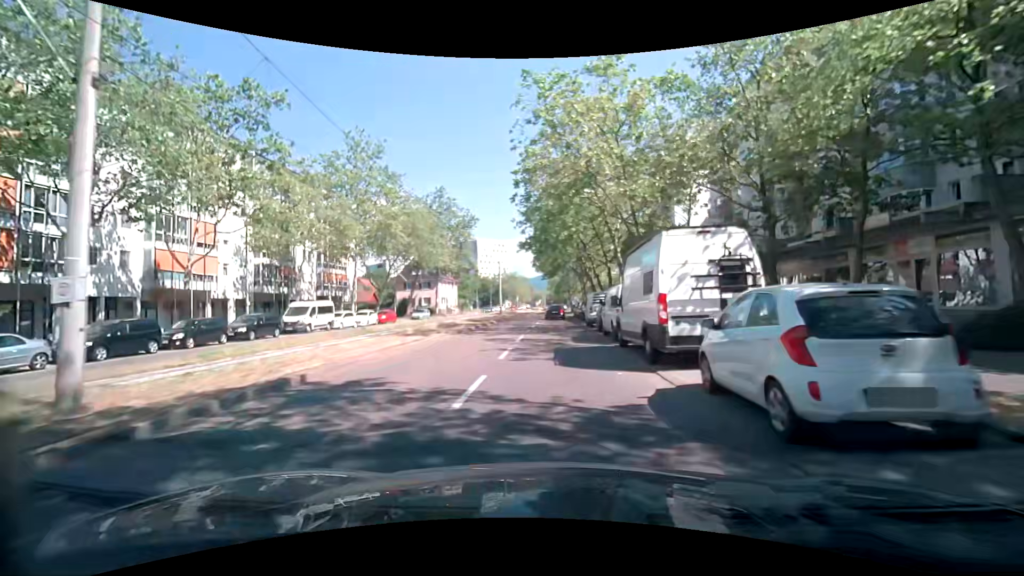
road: tertiary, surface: asphalt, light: Day
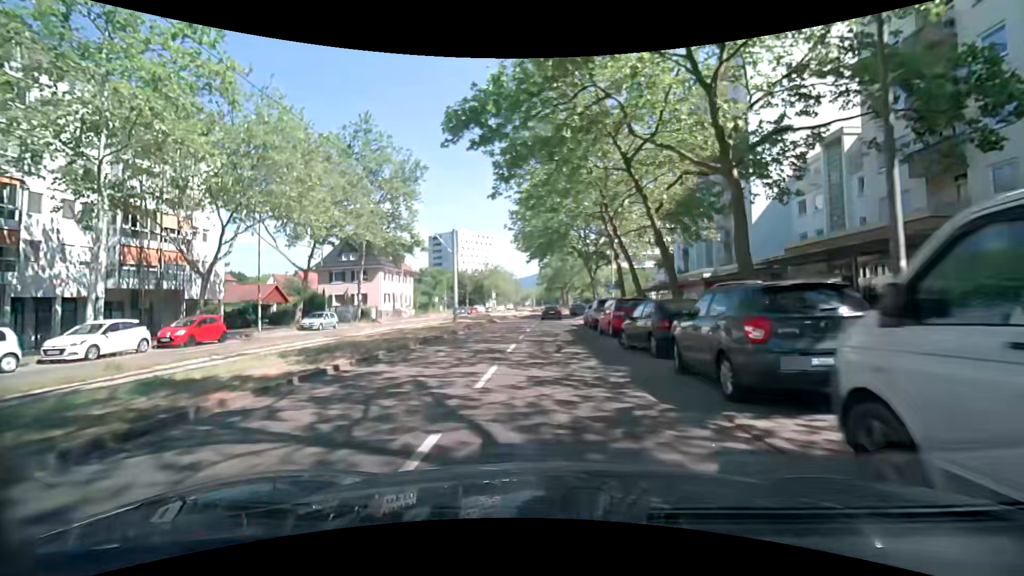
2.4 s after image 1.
(+0.1, +28.1) m; +1°
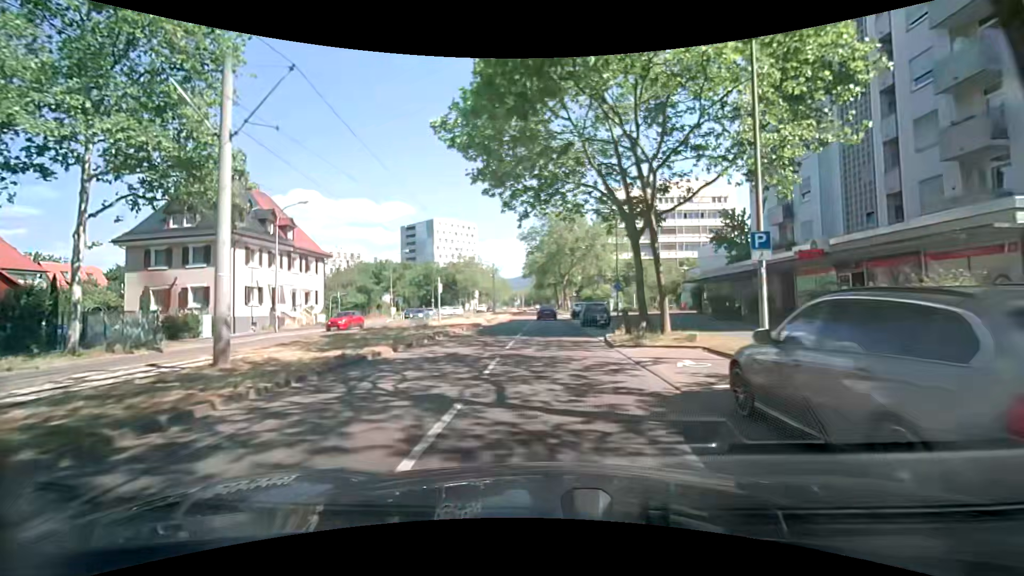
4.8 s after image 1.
(0.0, +28.0) m; 0°
(0, +10) (0, +20) (0, +30) (0, +40) (0, +50) (+1, +60) (+1, +70) (+1, +80) (+1, +90) (+1, +100) m
